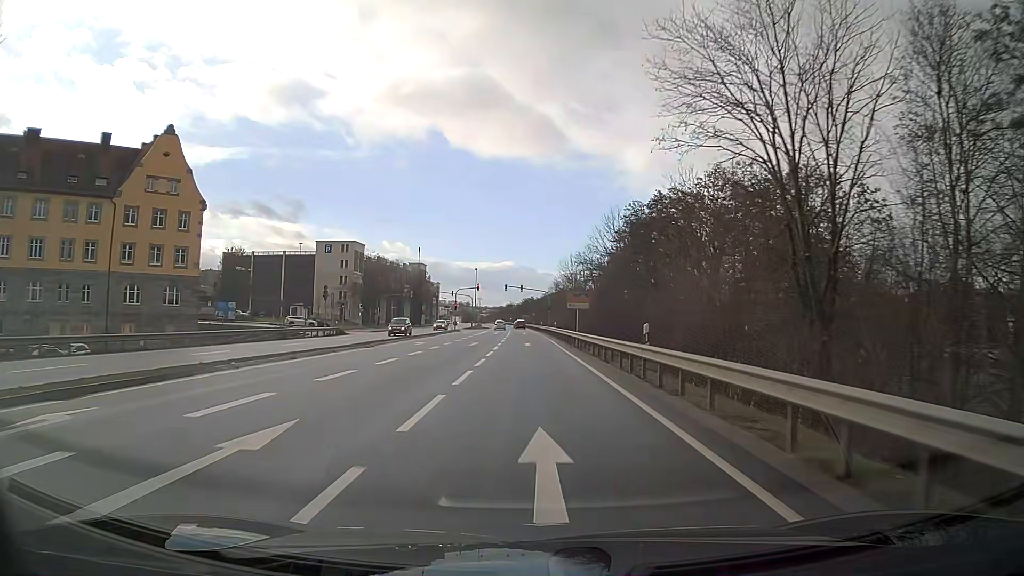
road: primary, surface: asphalt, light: Day
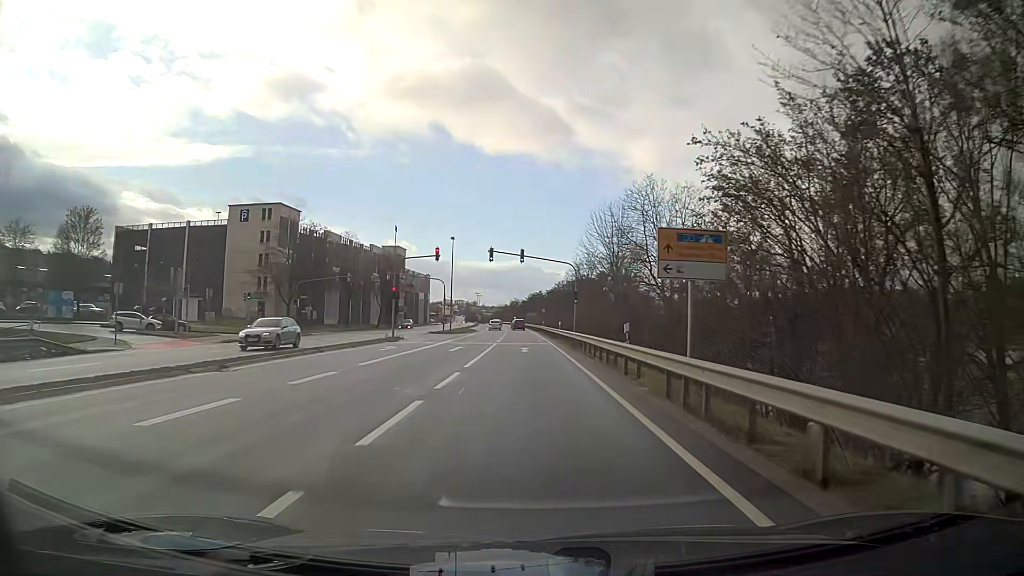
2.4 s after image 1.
(-0.3, +43.0) m; -1°
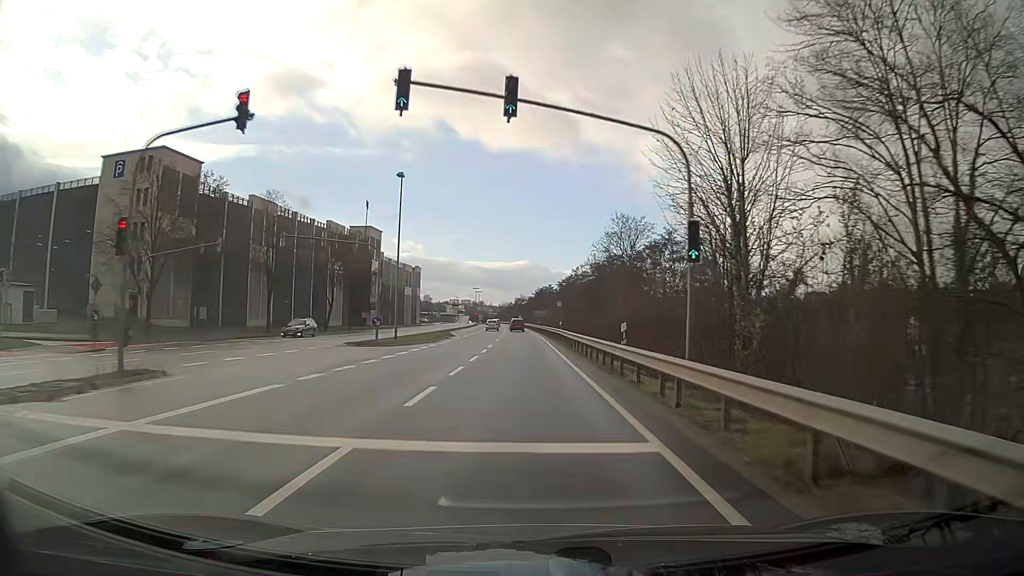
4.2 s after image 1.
(-0.1, +32.3) m; 0°
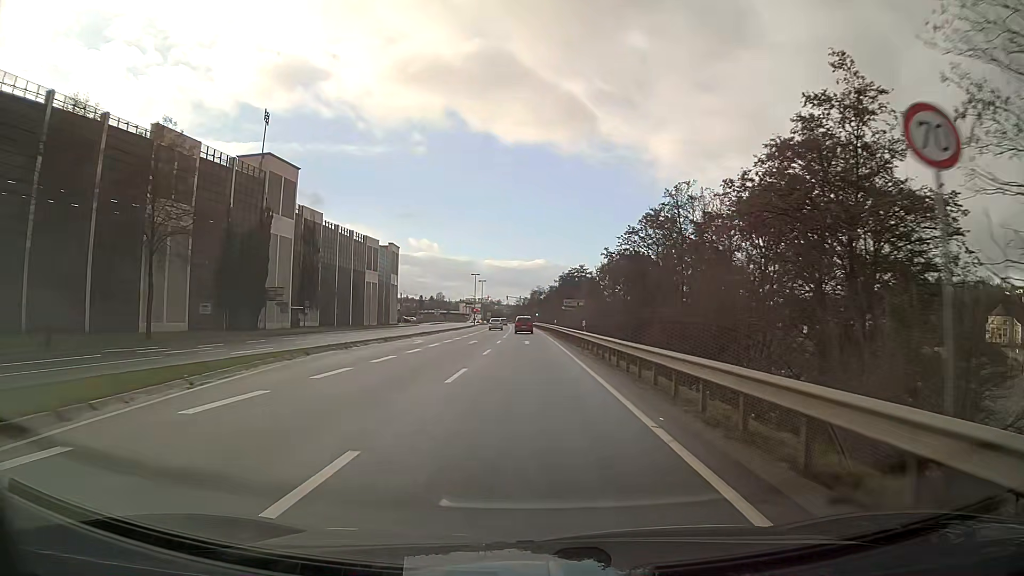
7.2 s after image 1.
(-0.8, +53.6) m; -2°
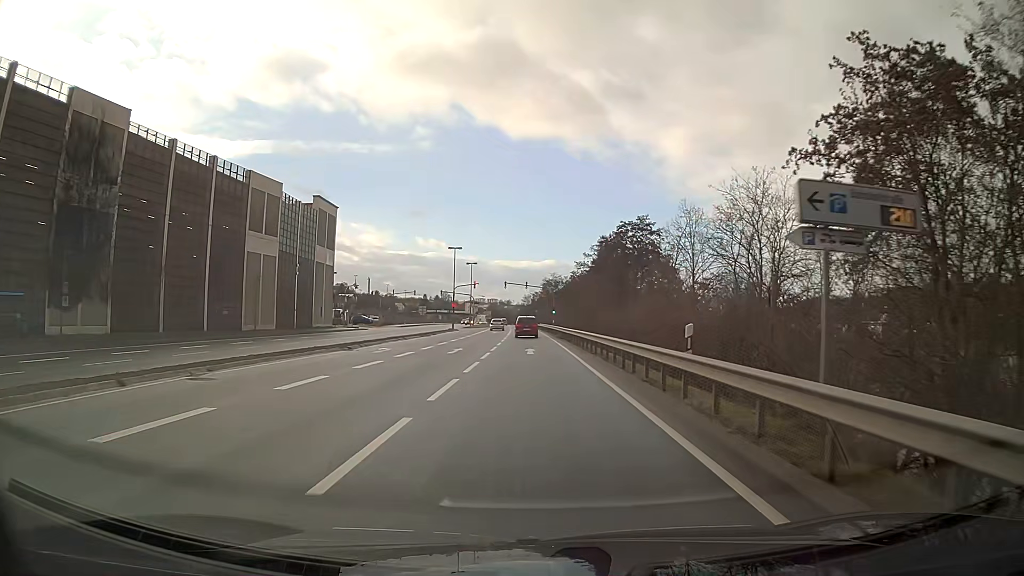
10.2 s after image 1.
(-0.5, +50.5) m; -1°
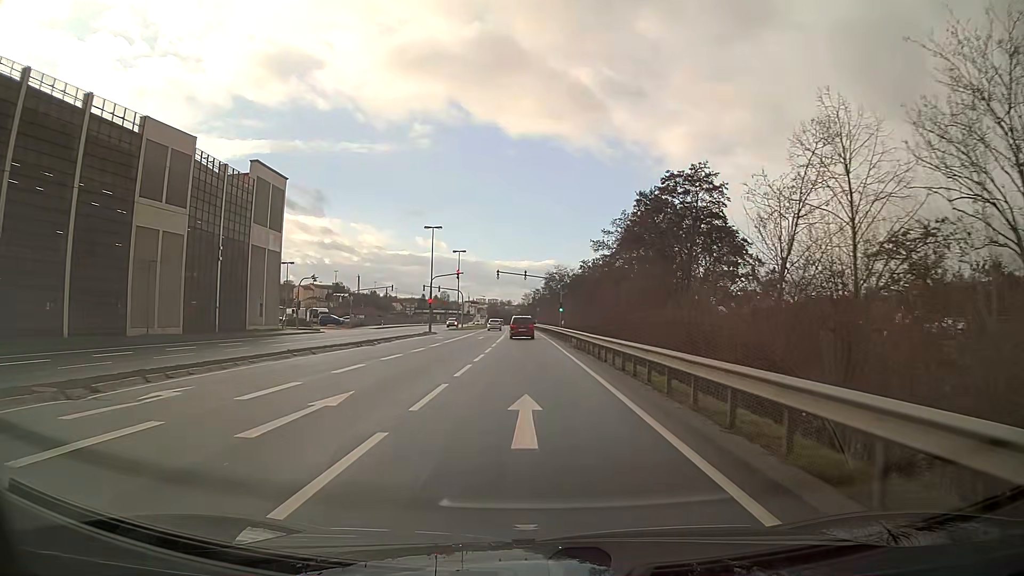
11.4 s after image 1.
(0.0, +19.2) m; 0°
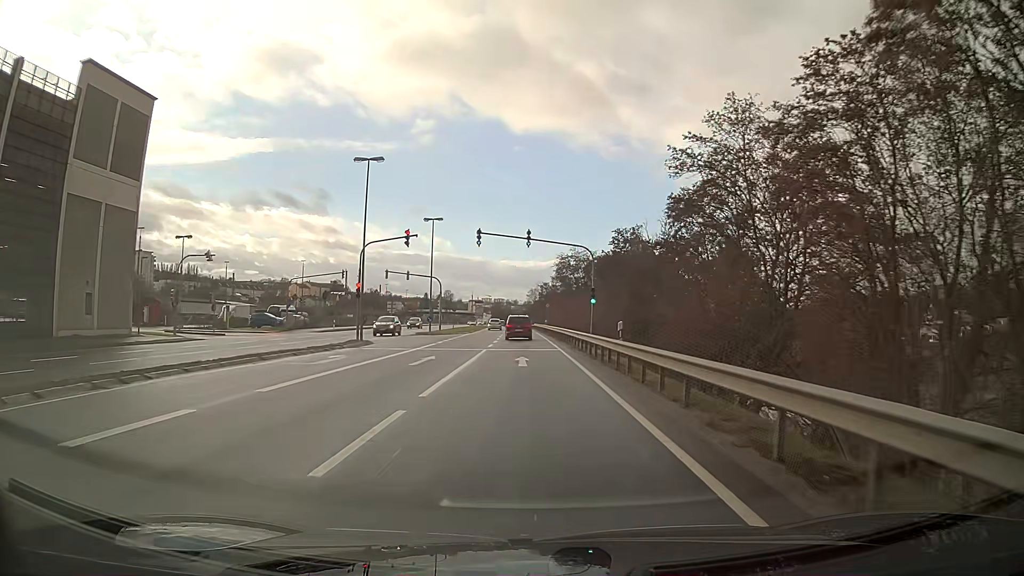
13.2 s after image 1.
(-0.1, +28.3) m; -1°
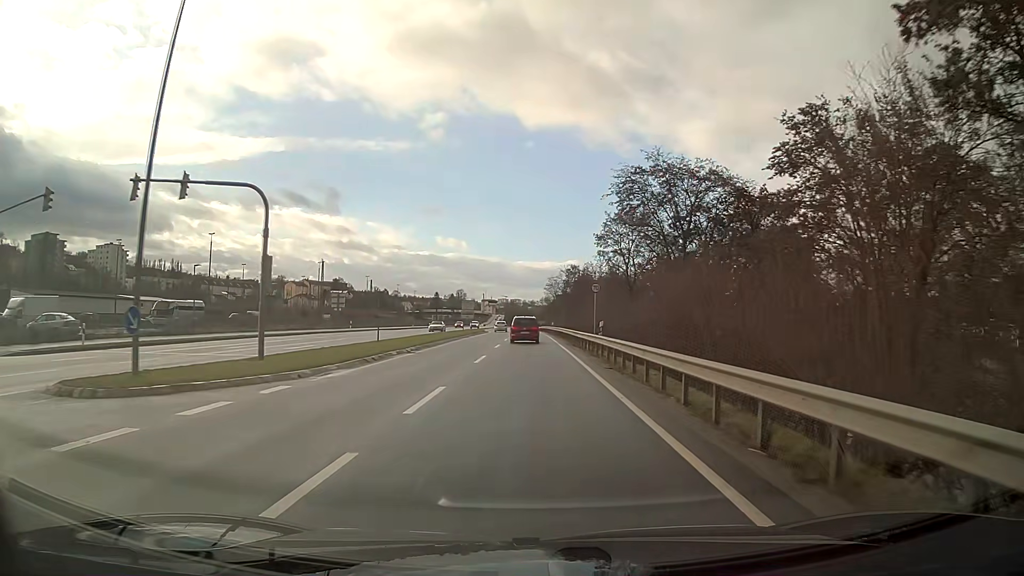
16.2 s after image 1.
(-0.5, +47.5) m; -1°
(0, +10) (0, +20) (0, +30) (0, +40) (0, +50) (0, +60) (-1, +70) (-1, +80) (-1, +90) (-1, +100) m
